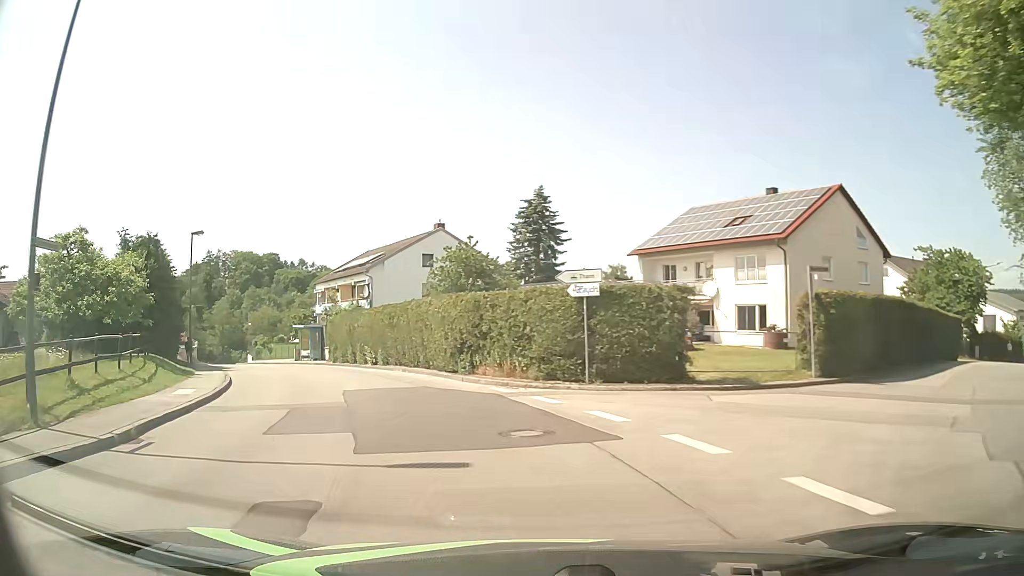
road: unclassified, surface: asphalt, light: Day
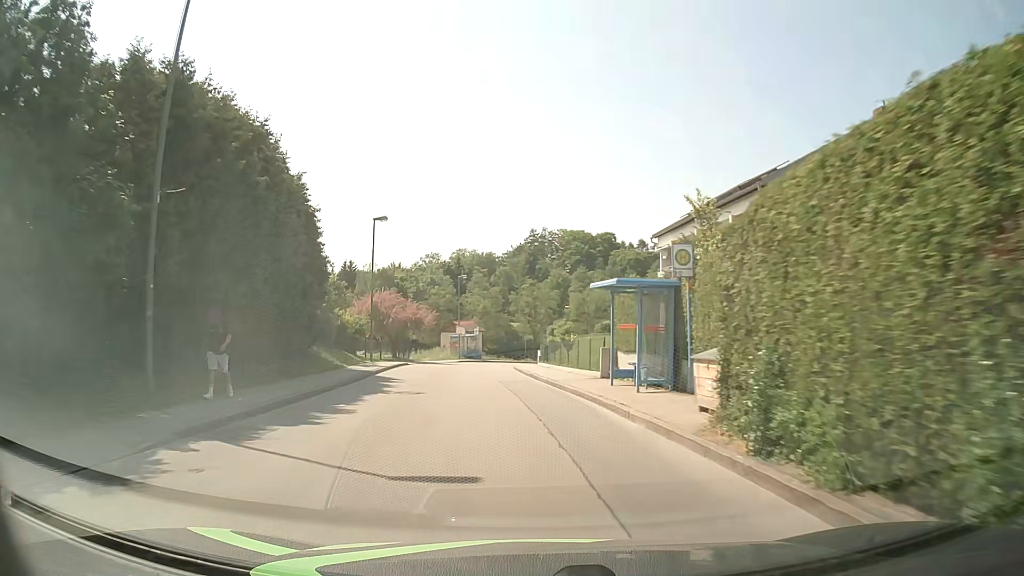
(-9.5, +30.1) m; -30°
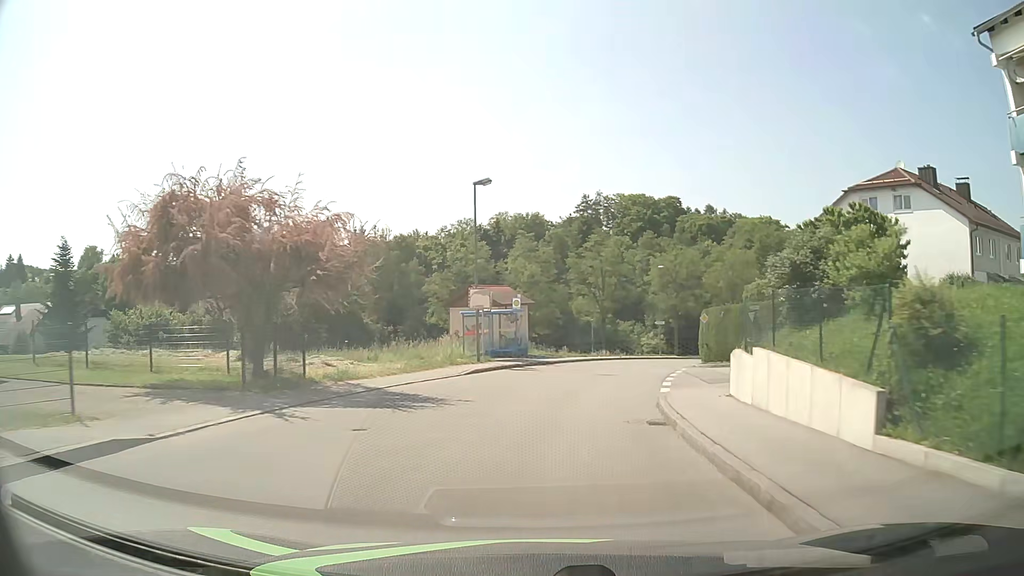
(-2.4, +34.5) m; -4°
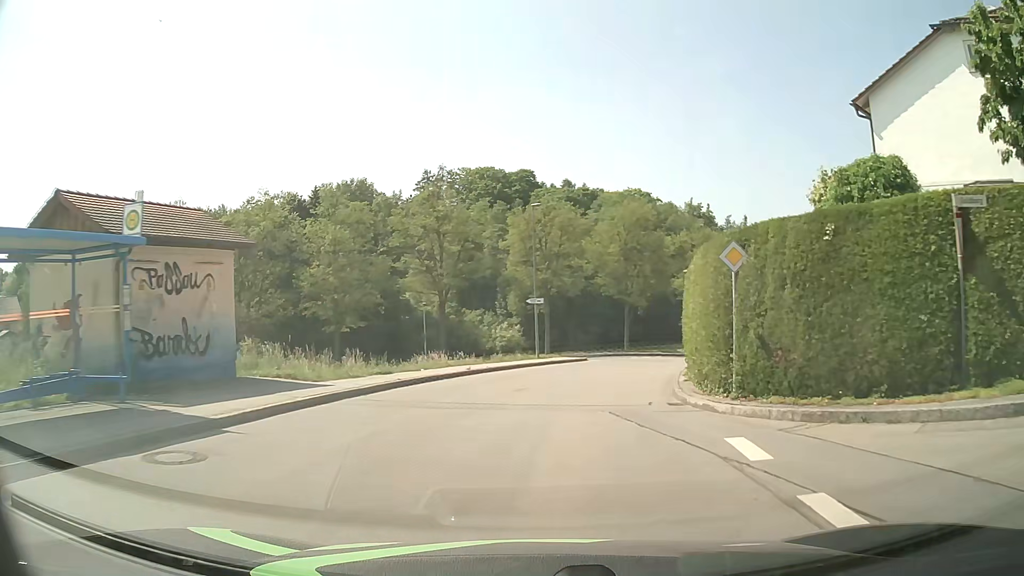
(+2.9, +25.2) m; +13°
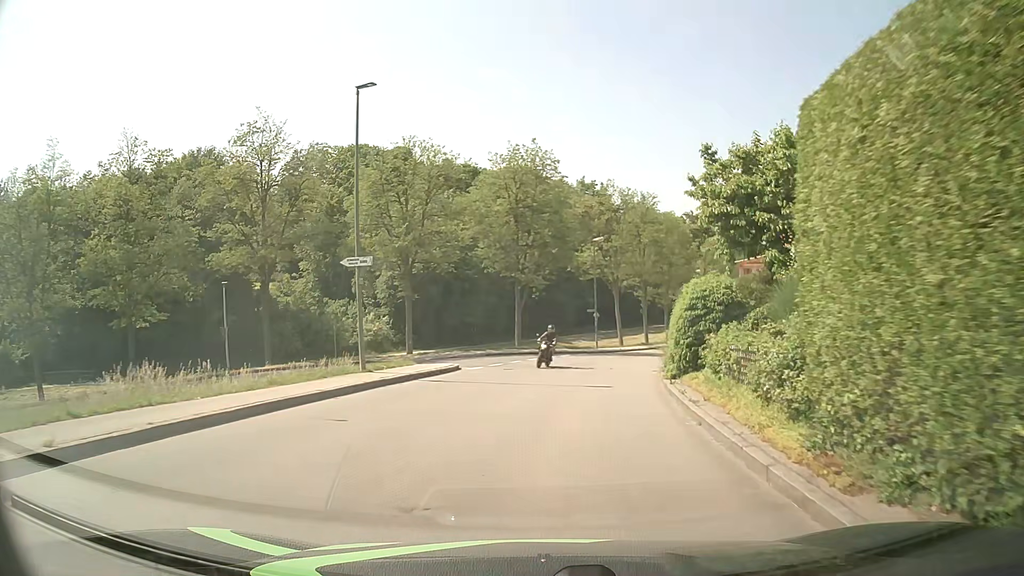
(+1.3, +16.3) m; +10°
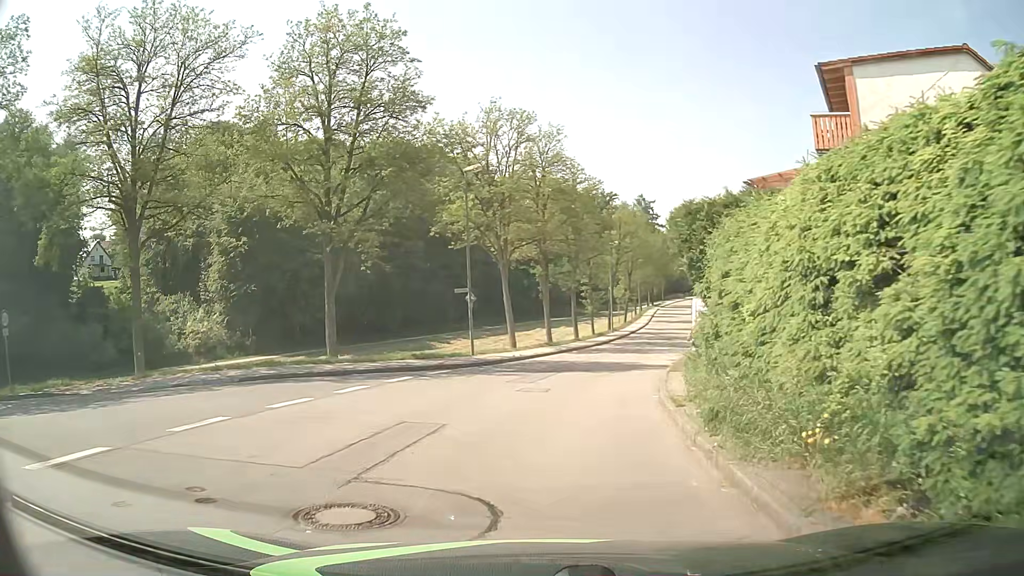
(+1.9, +20.1) m; +10°
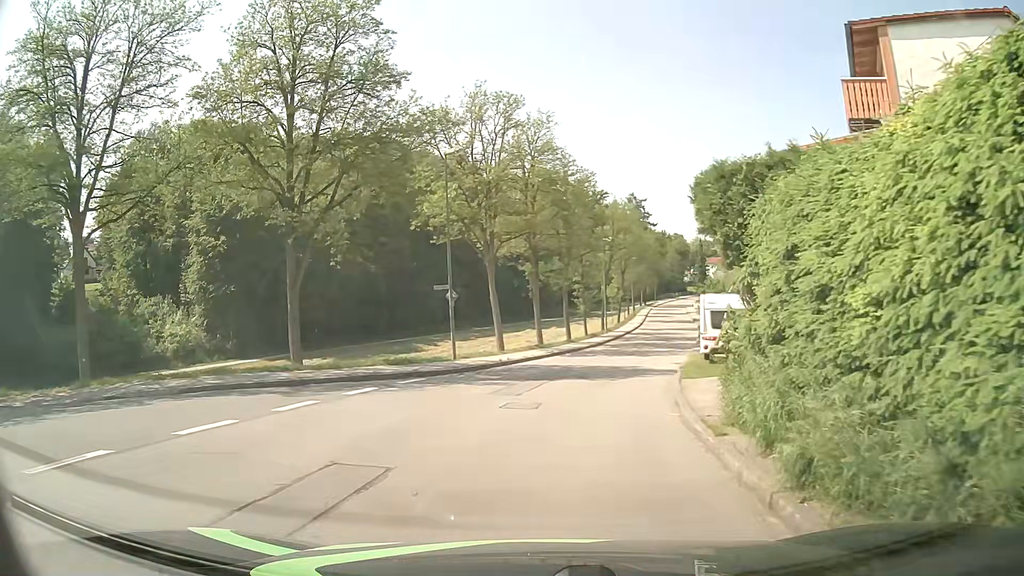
(0.0, +2.9) m; +1°
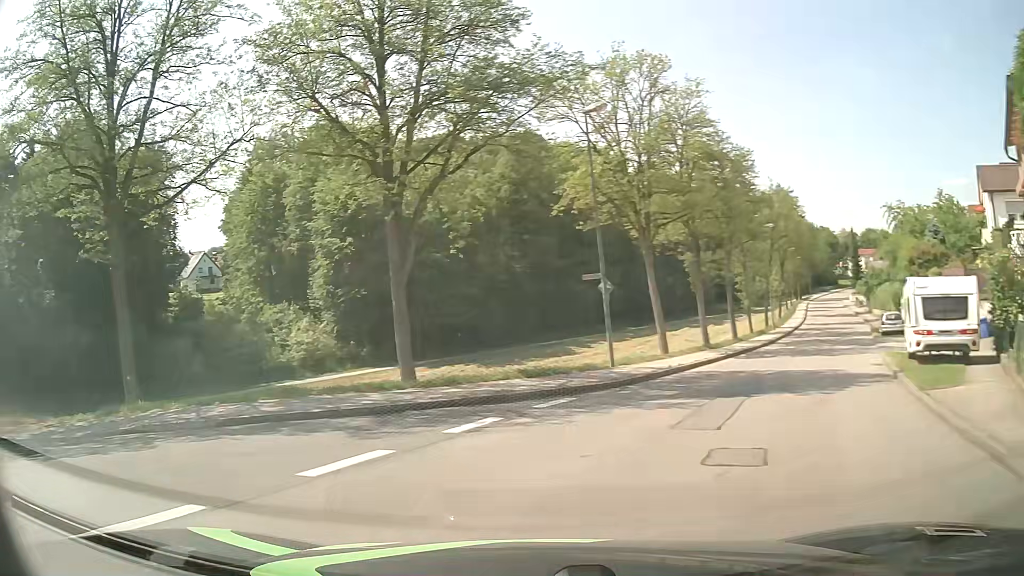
(-0.4, +5.2) m; -13°
